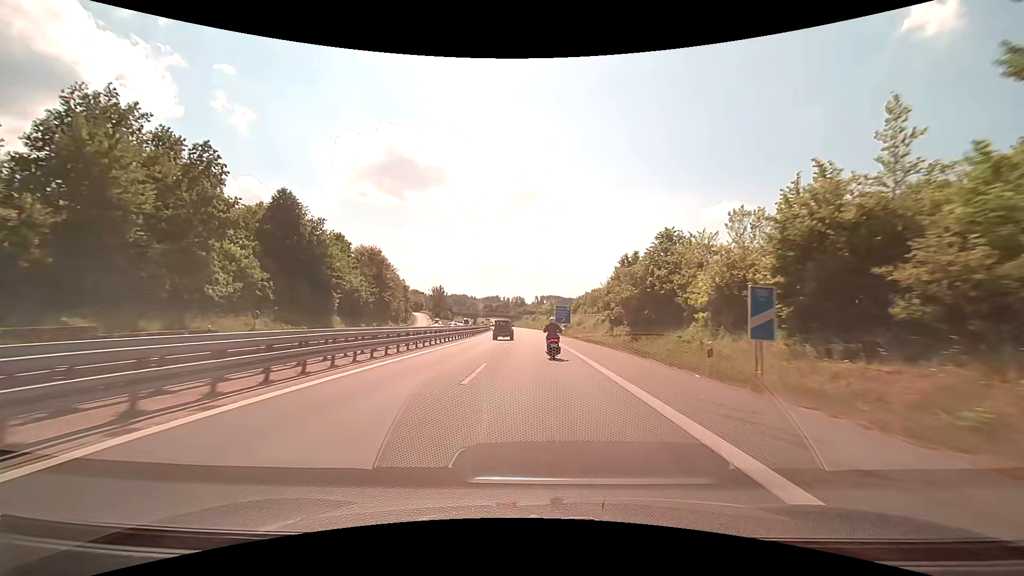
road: motorway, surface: asphalt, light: Day
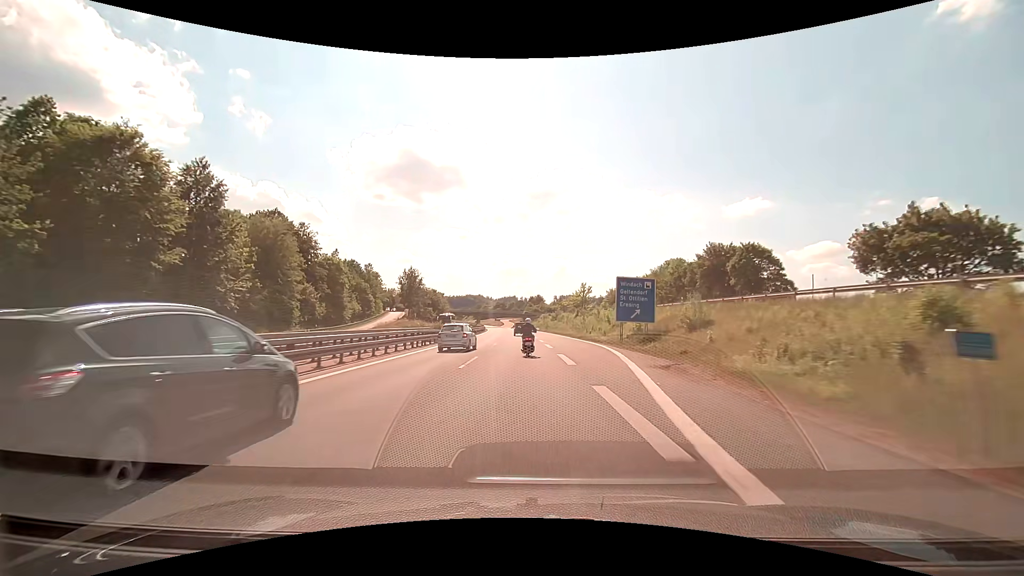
(-1.0, +67.7) m; -2°
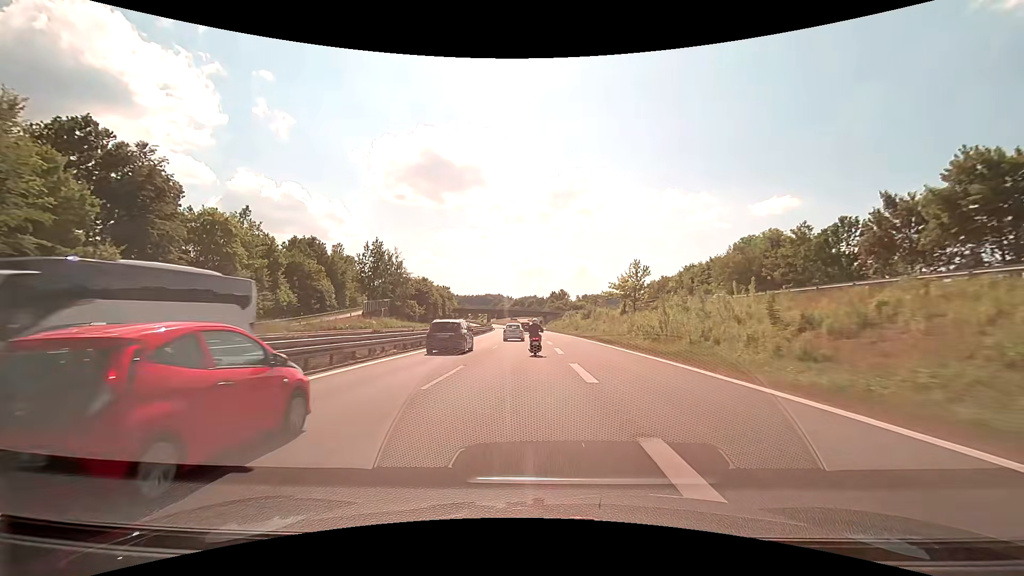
(-0.7, +41.3) m; -2°
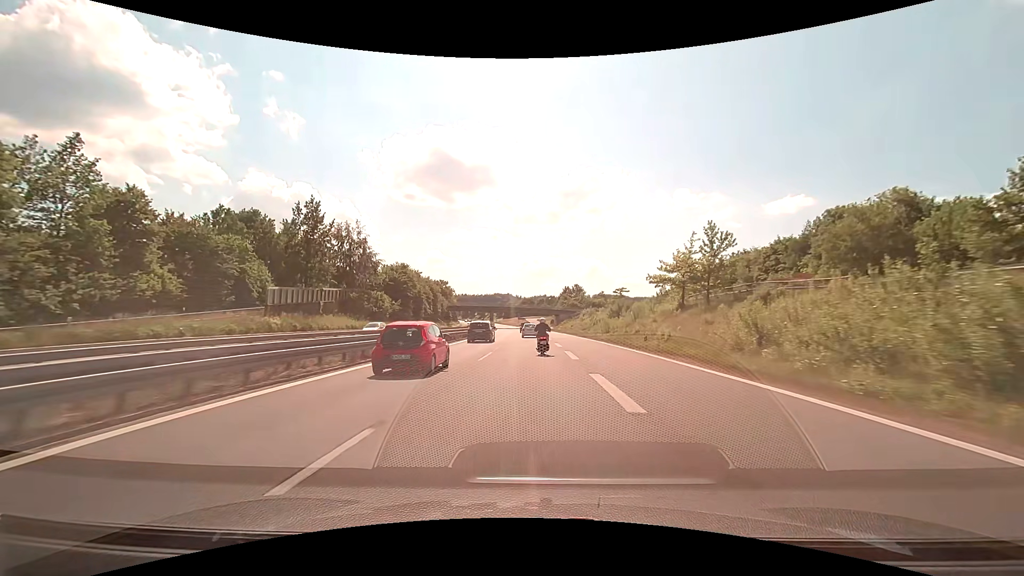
(-0.4, +28.1) m; -1°
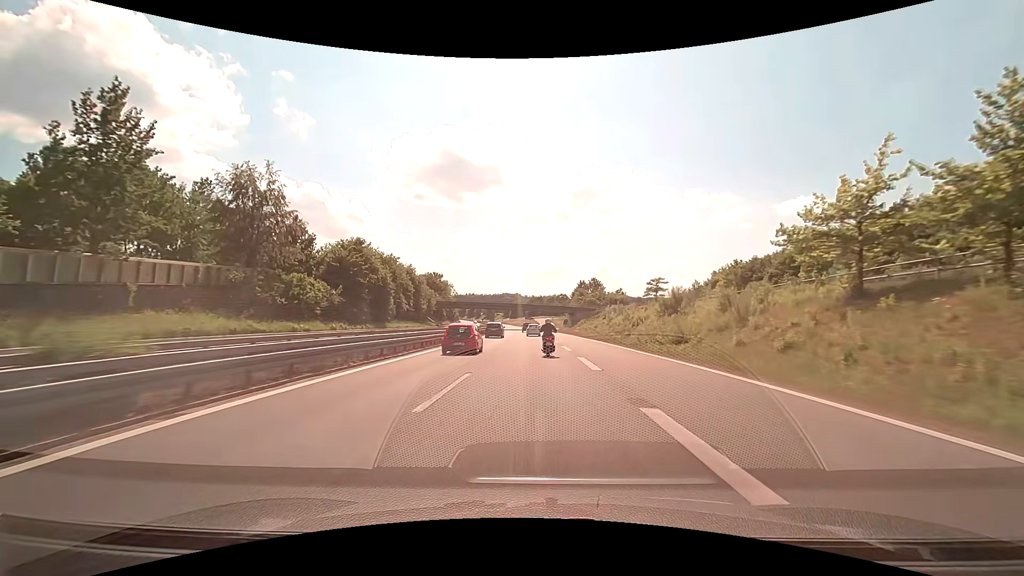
(-0.3, +28.6) m; -1°
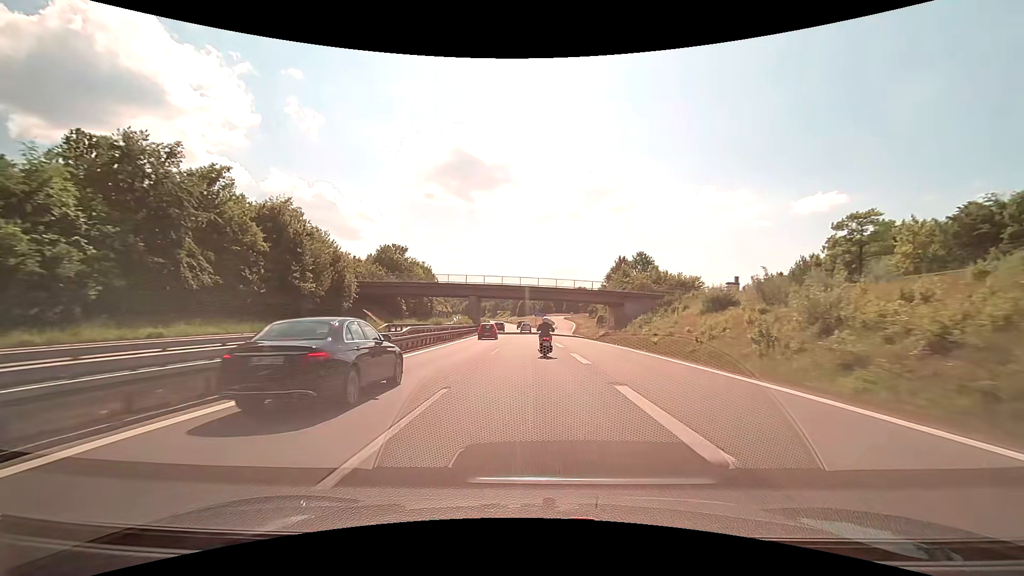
(-0.7, +57.5) m; -1°
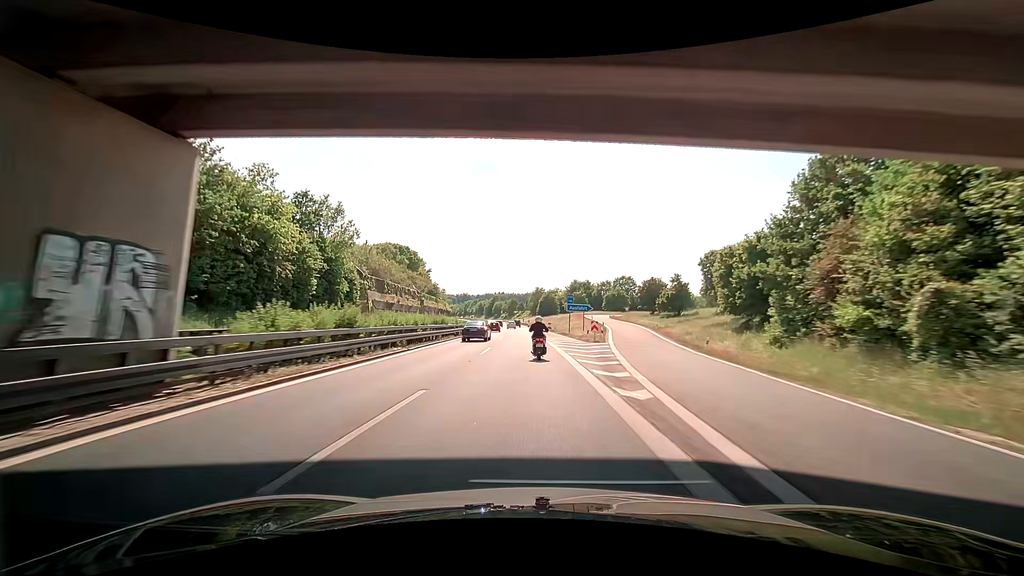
(-1.3, +72.2) m; -3°
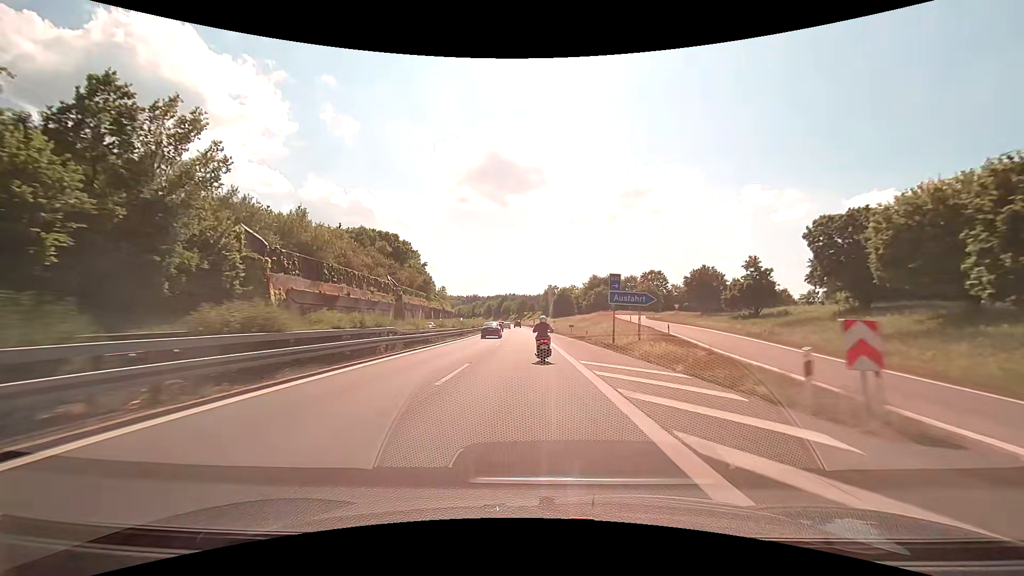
(-0.4, +29.0) m; -2°
(0, +10) (0, +20) (0, +30) (0, +40) (-1, +50) (-1, +60) (-1, +70) (-2, +80) (-2, +90) (-3, +100) m
